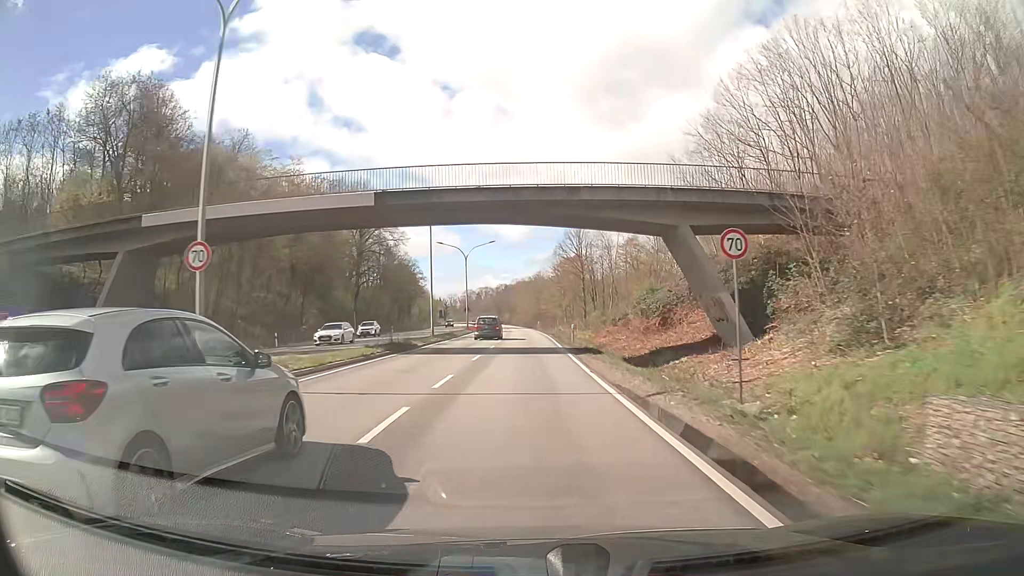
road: trunk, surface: asphalt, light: Day
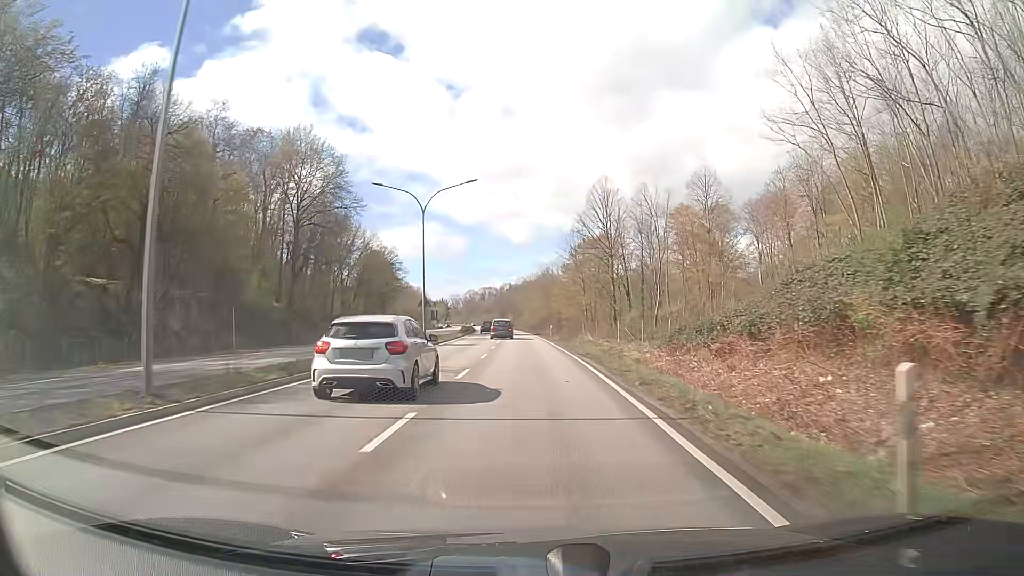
(-0.2, +33.6) m; -1°
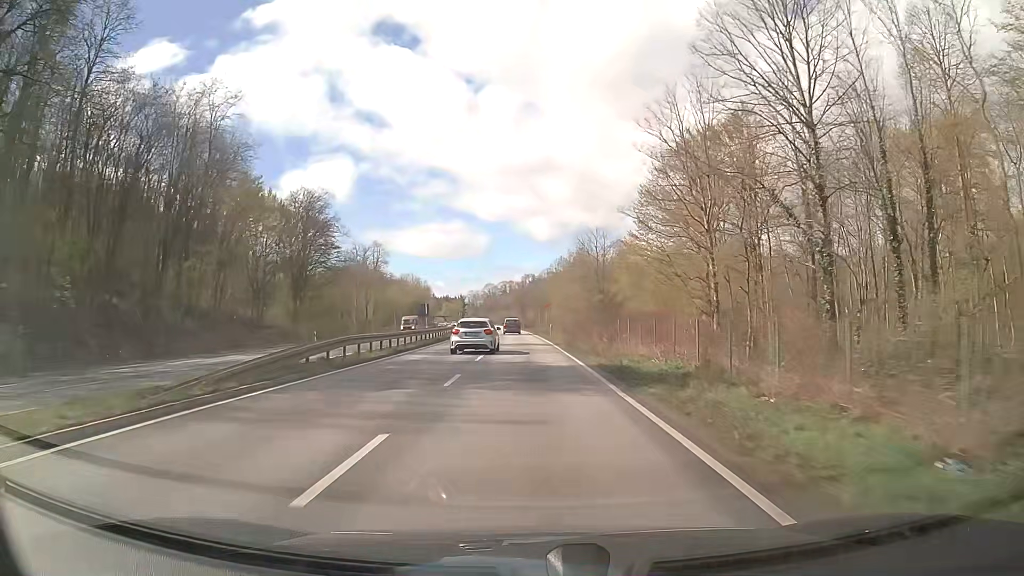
(-0.7, +56.3) m; -2°
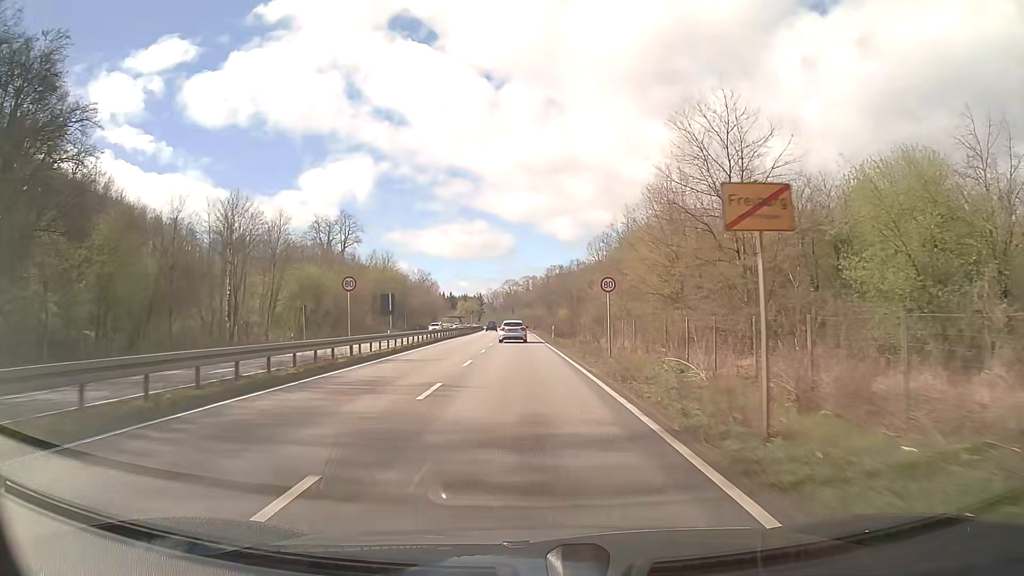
(-0.8, +56.2) m; -2°
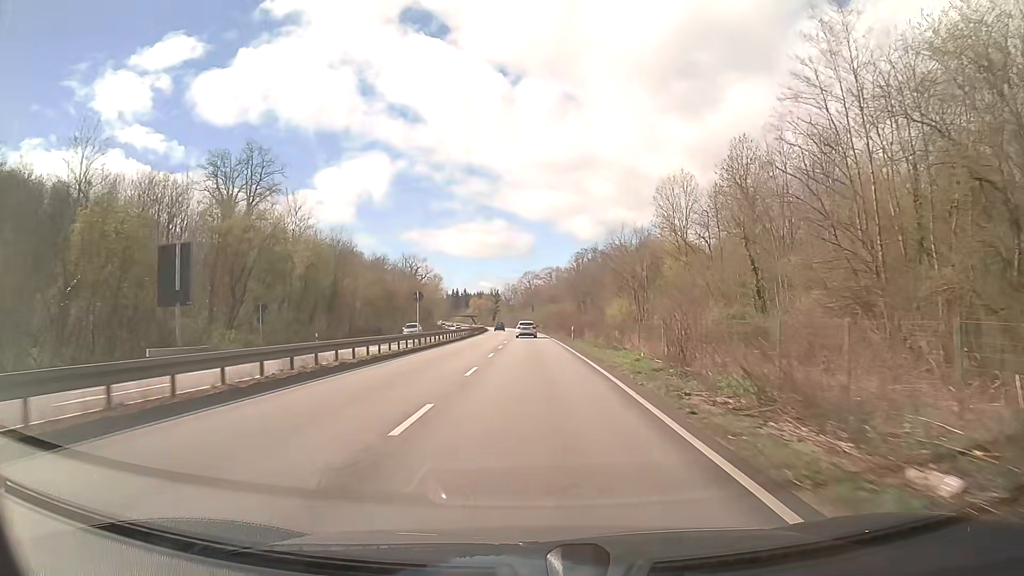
(-1.2, +58.2) m; -2°
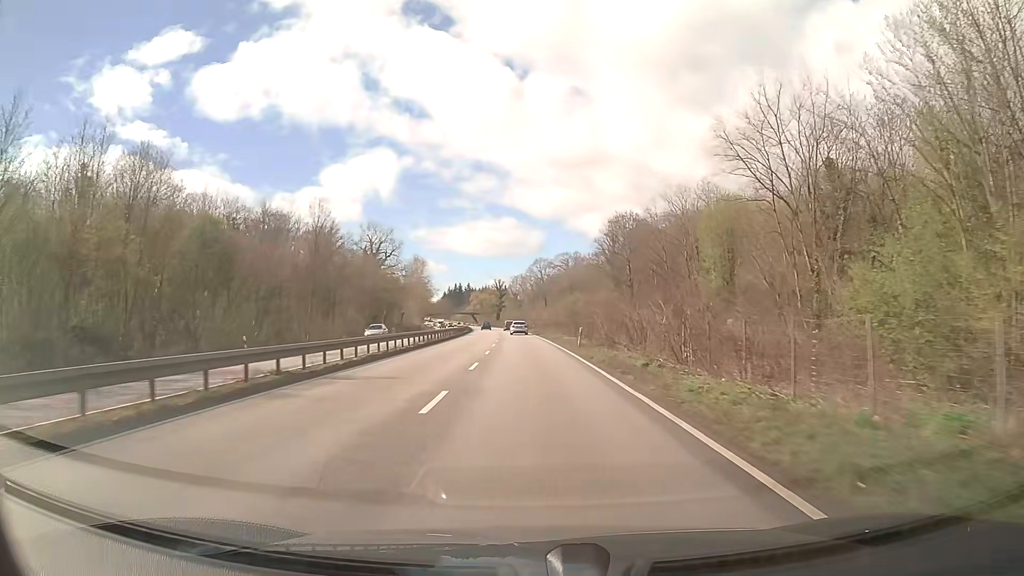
(-0.3, +61.4) m; -1°
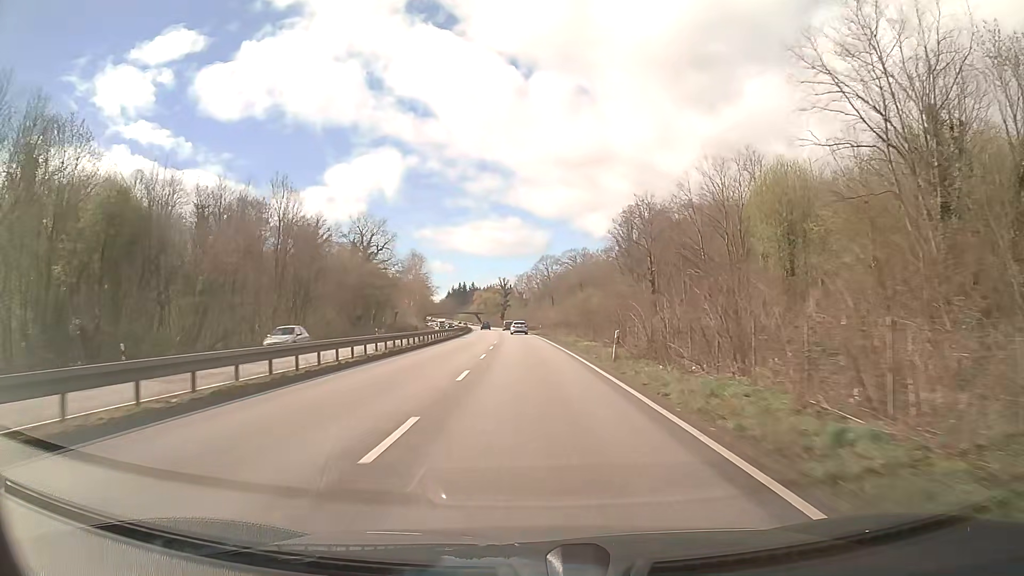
(-0.1, +12.6) m; -1°
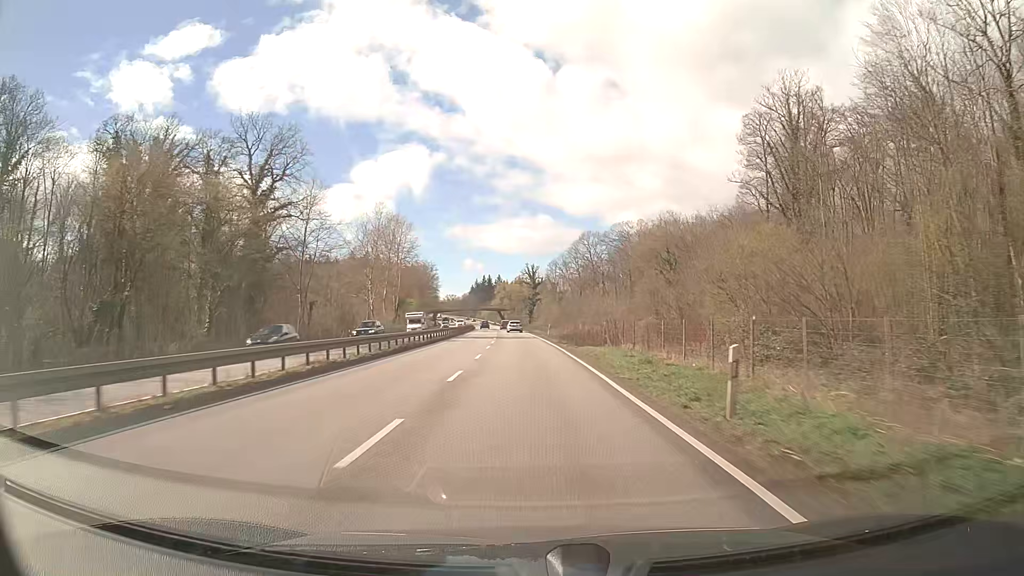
(-1.4, +63.6) m; -3°
(0, +10) (0, +20) (0, +30) (-1, +40) (-1, +50) (-1, +60) (-2, +70) (-2, +80) (-3, +90) (-3, +100) m
